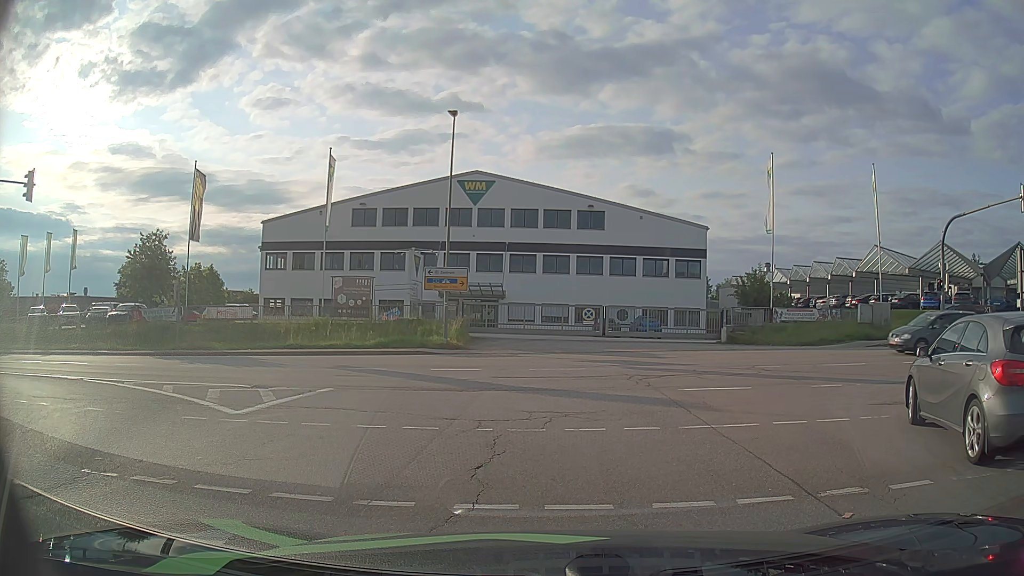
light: Day
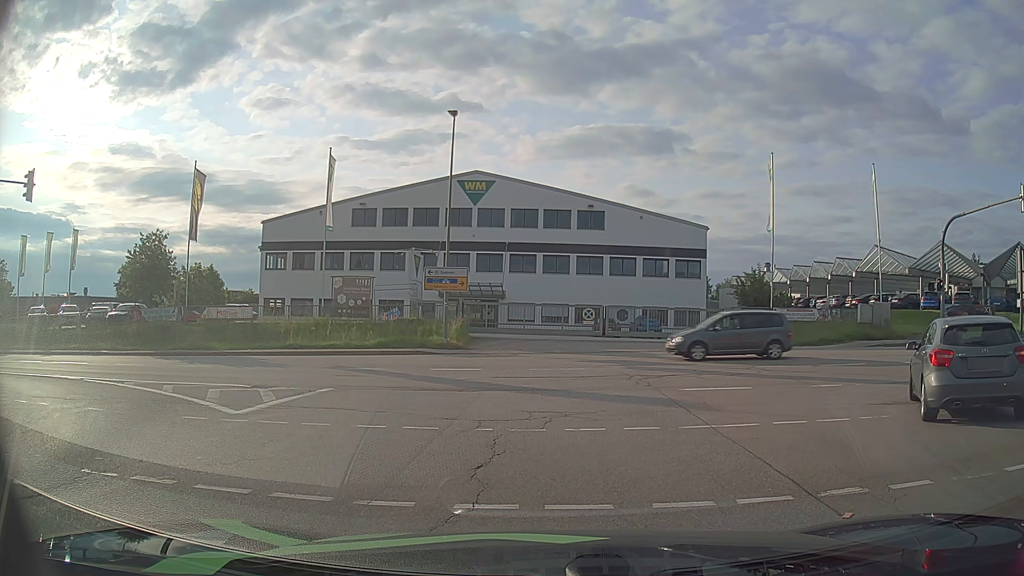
(0.0, 0.0) m; 0°
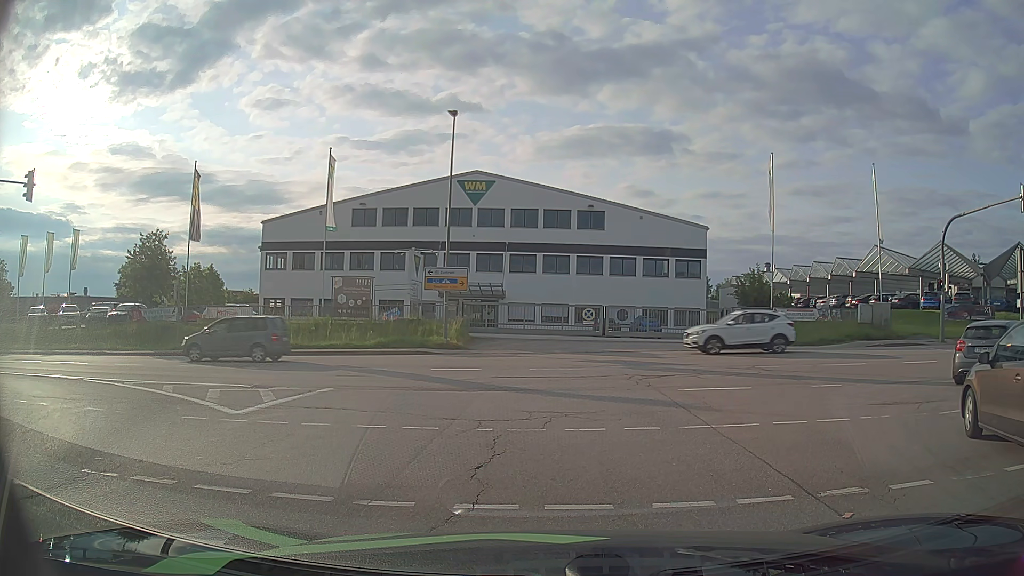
(0.0, 0.0) m; 0°
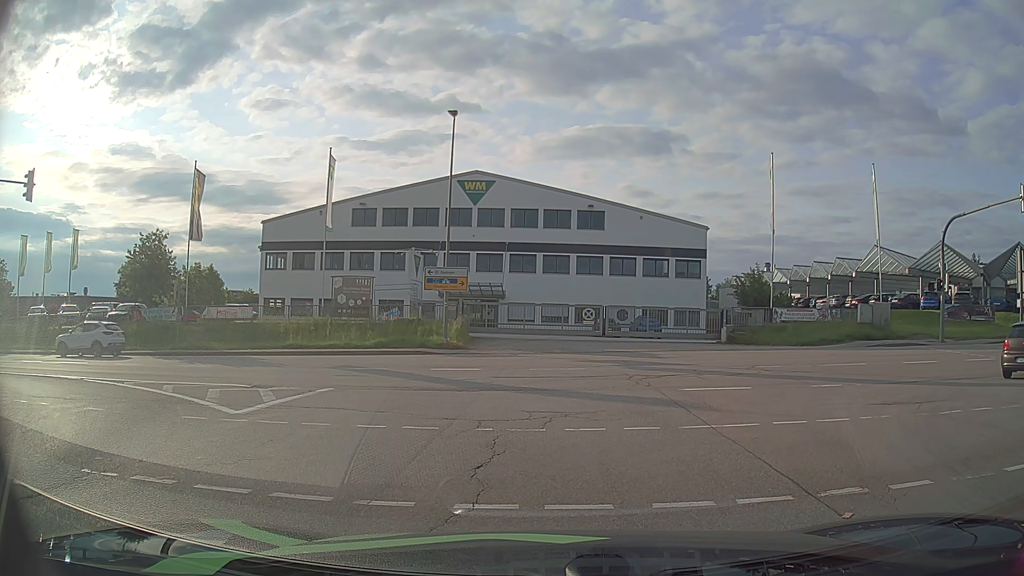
(0.0, 0.0) m; 0°
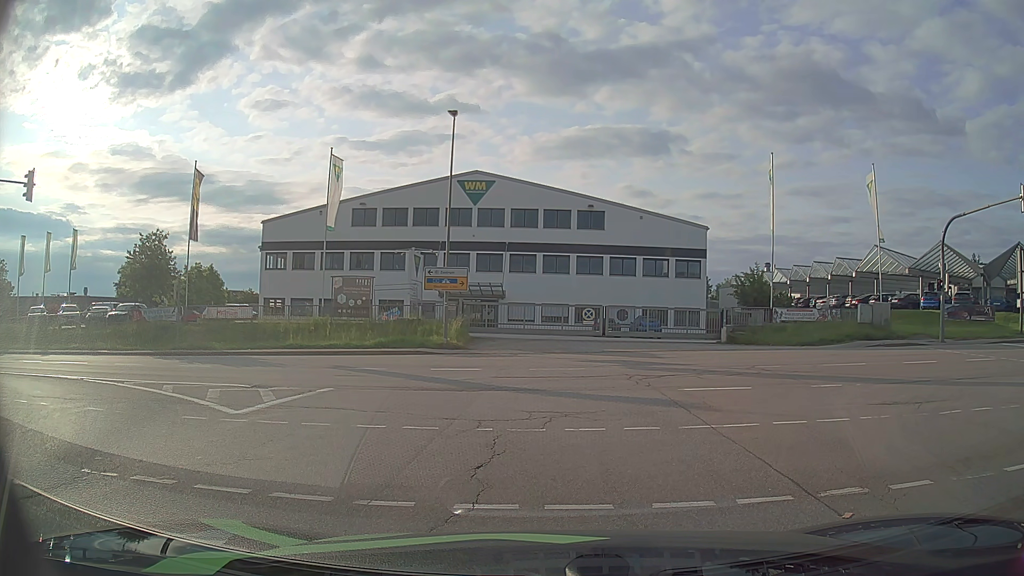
(0.0, 0.0) m; 0°
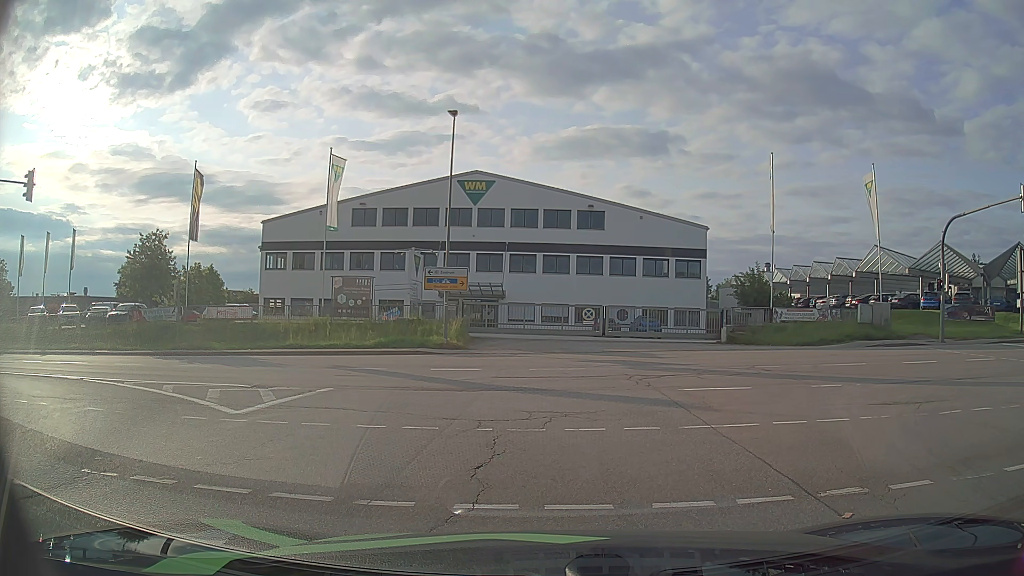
(0.0, 0.0) m; 0°
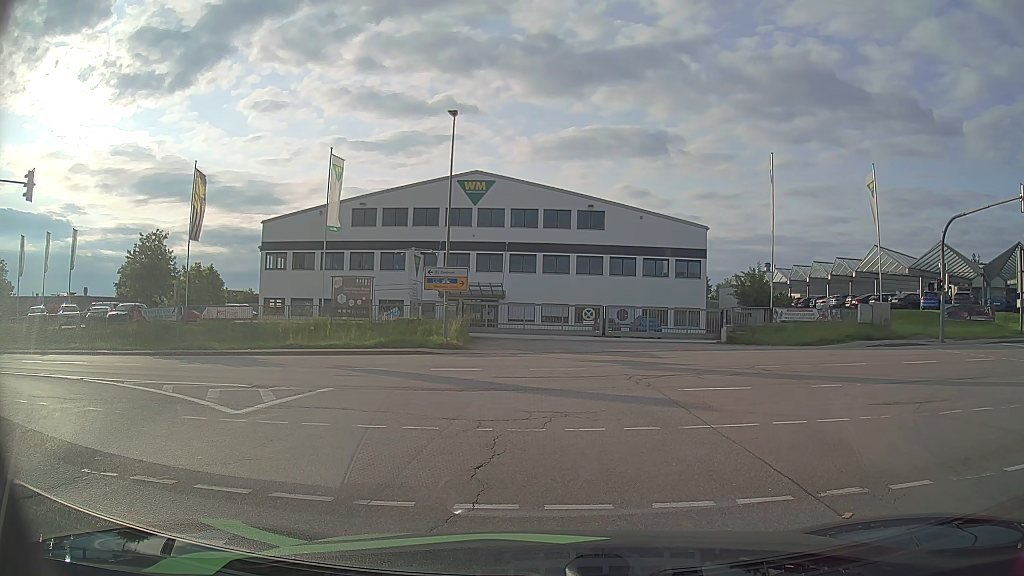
(0.0, 0.0) m; 0°
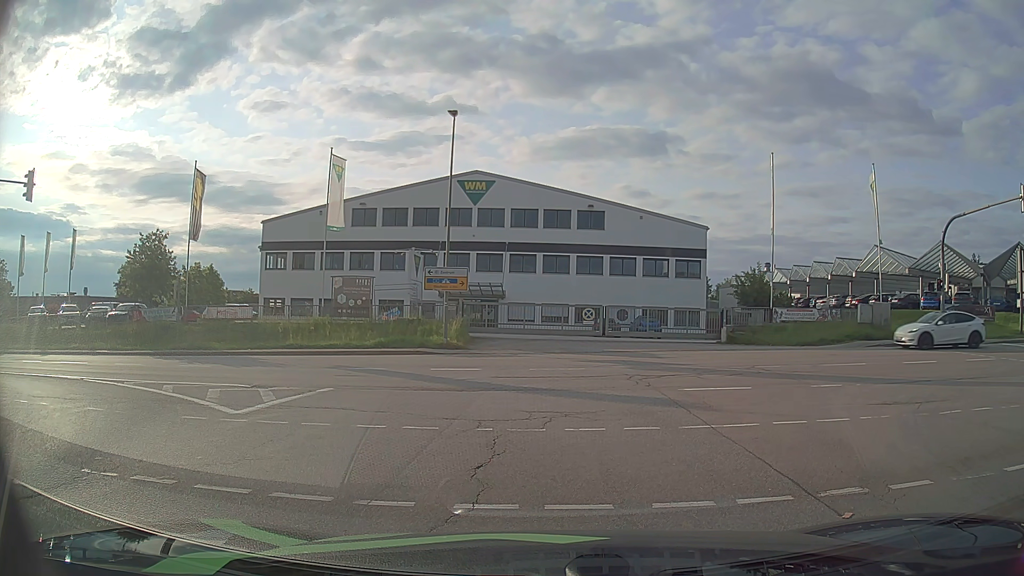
(0.0, 0.0) m; 0°
(0, +10) (-2, +20) (-10, +26) (-20, +27) (-30, +27) (-40, +27) (-50, +27) (-60, +26) (-70, +26) (-80, +26) m
